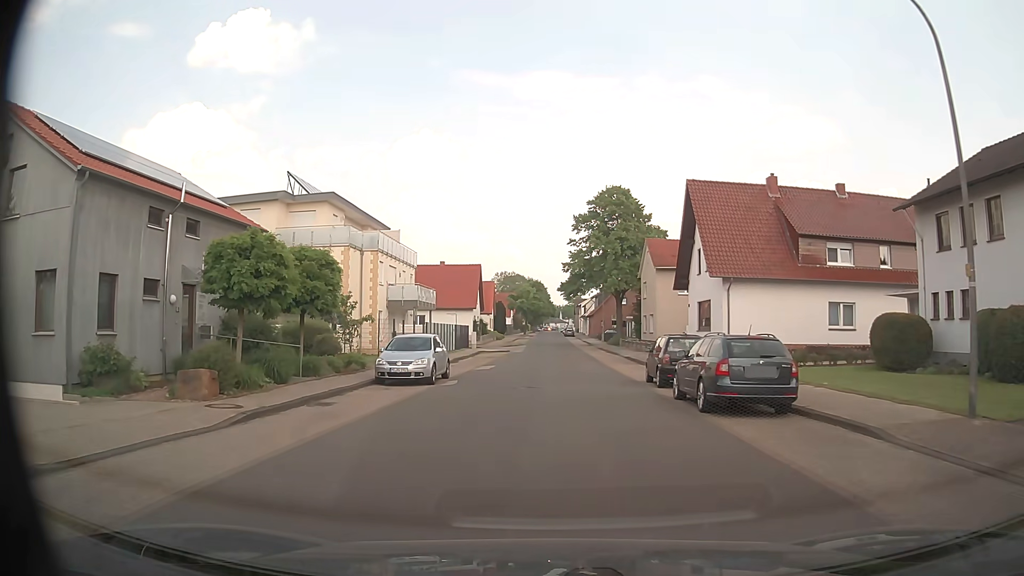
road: tertiary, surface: asphalt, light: Day
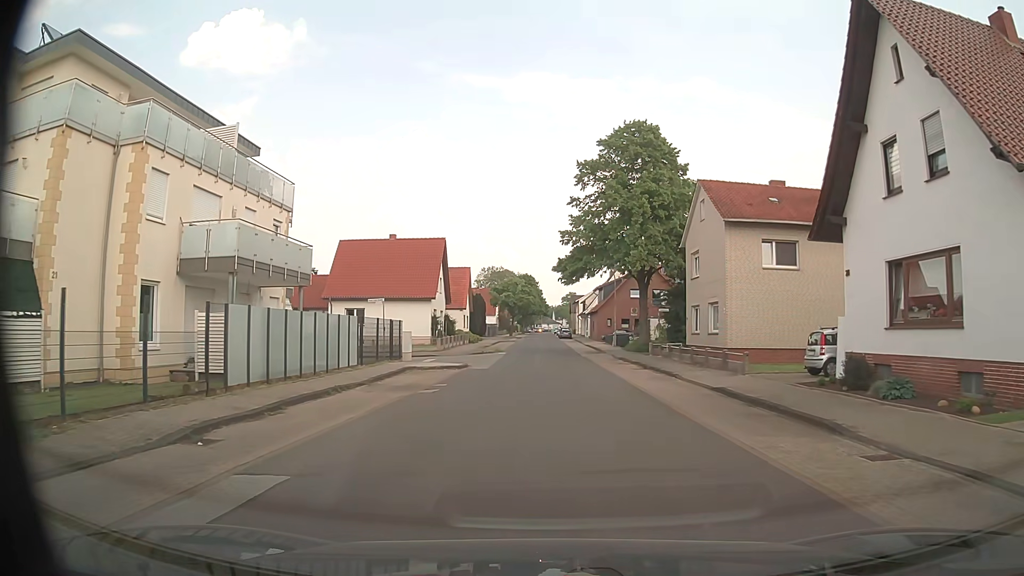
(0.0, +24.1) m; 0°
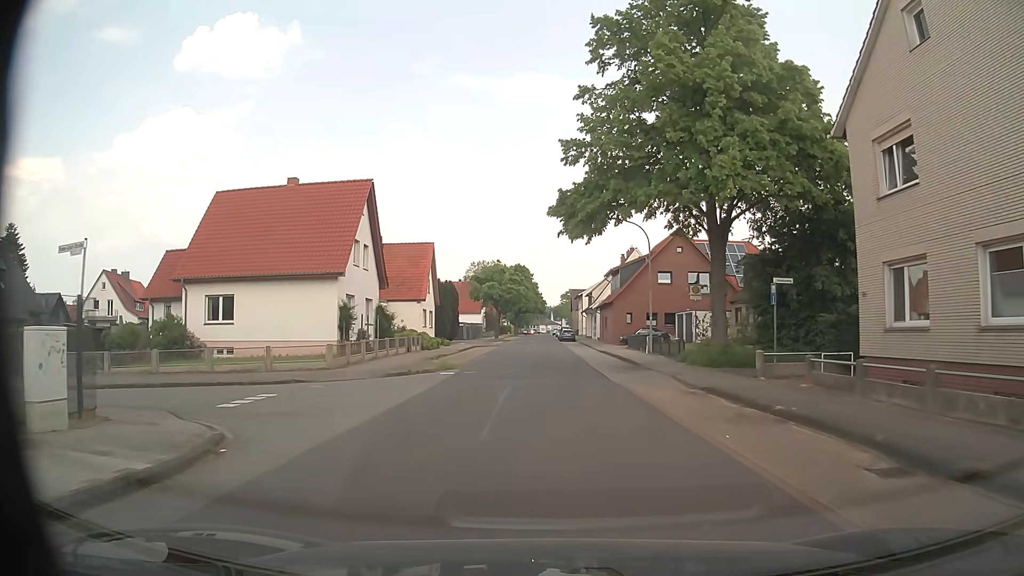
(+0.3, +24.0) m; 0°
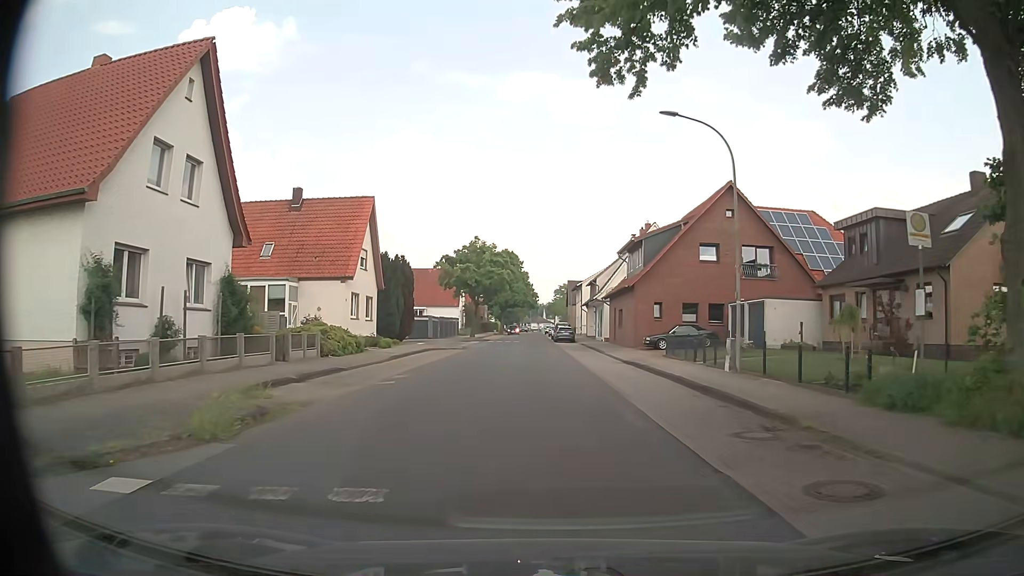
(0.0, +19.1) m; +1°
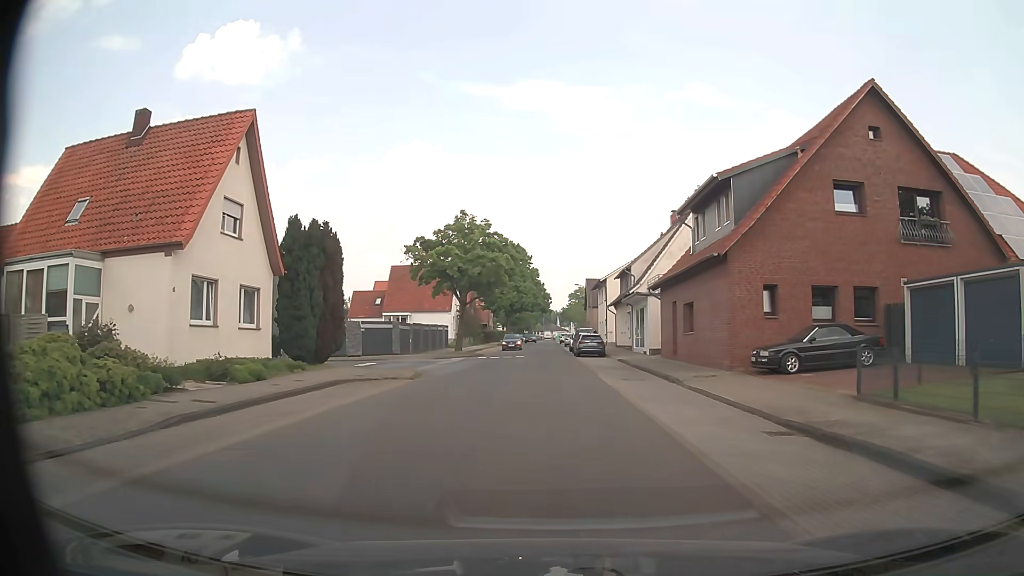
(-0.4, +19.0) m; -2°
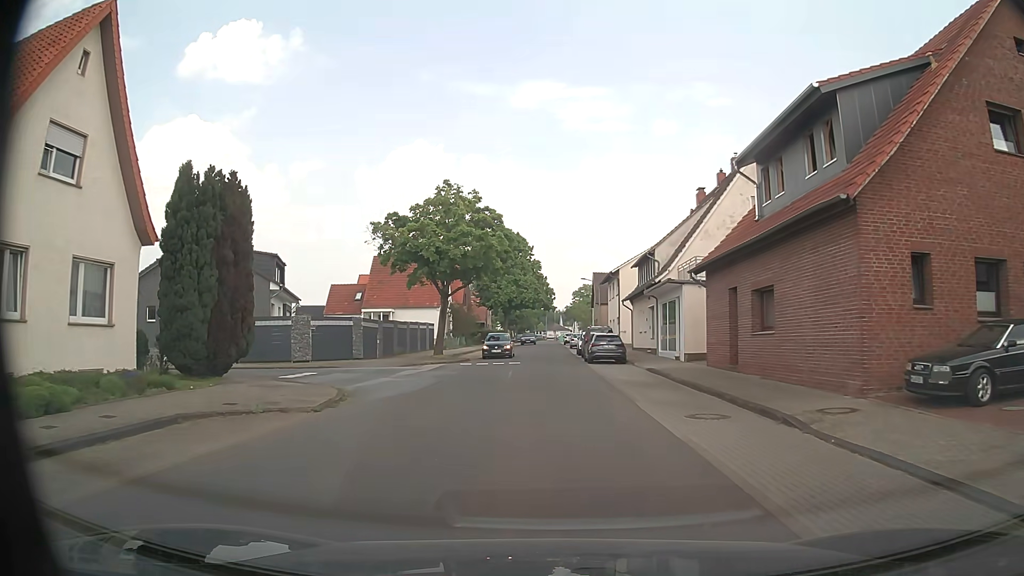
(0.0, +9.5) m; 0°
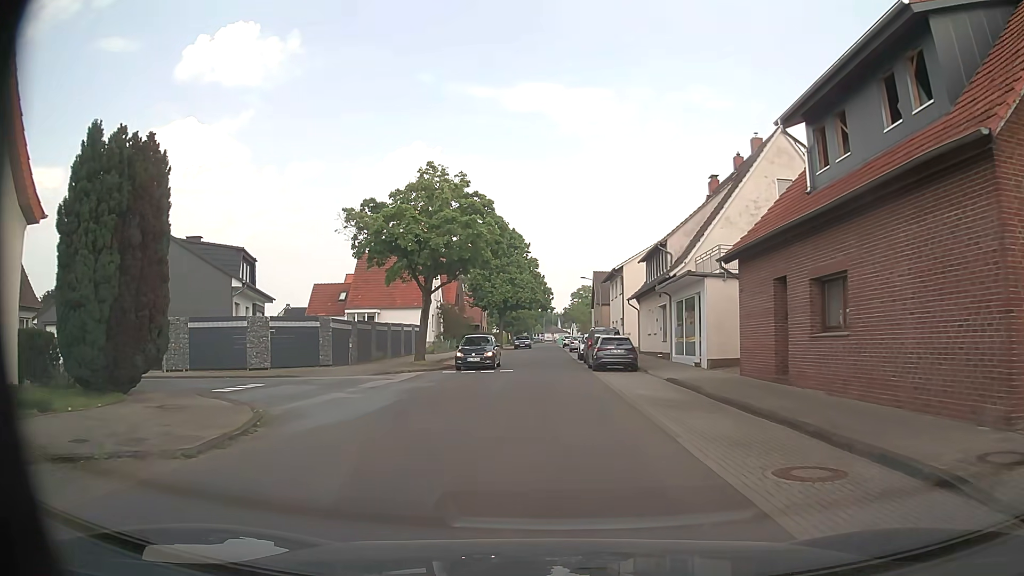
(0.0, +4.7) m; +1°
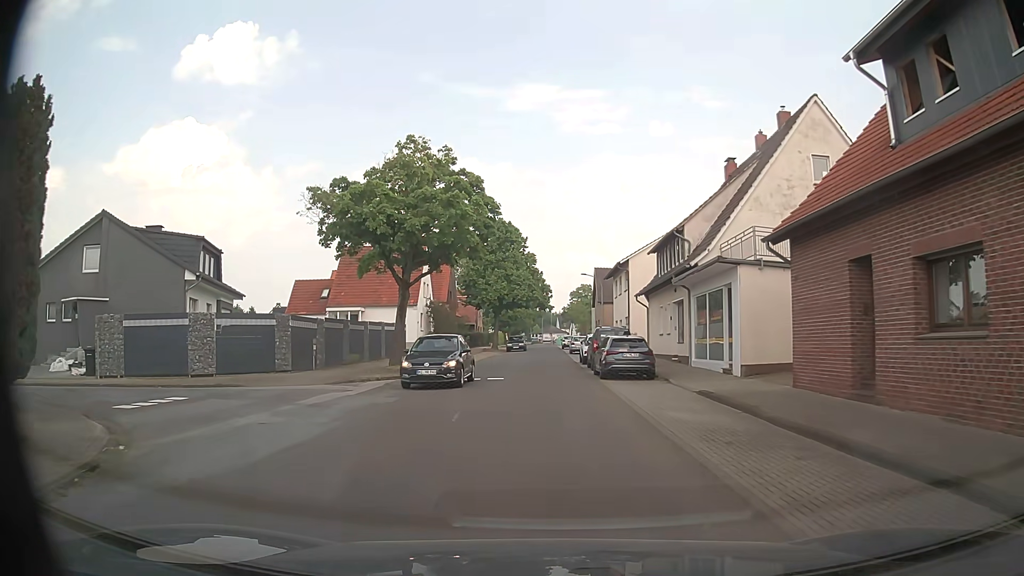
(0.0, +4.7) m; 0°
(0, +10) (0, +20) (0, +30) (0, +40) (0, +50) (0, +60) (0, +70) (-1, +80) (0, +90) (0, +100) m
